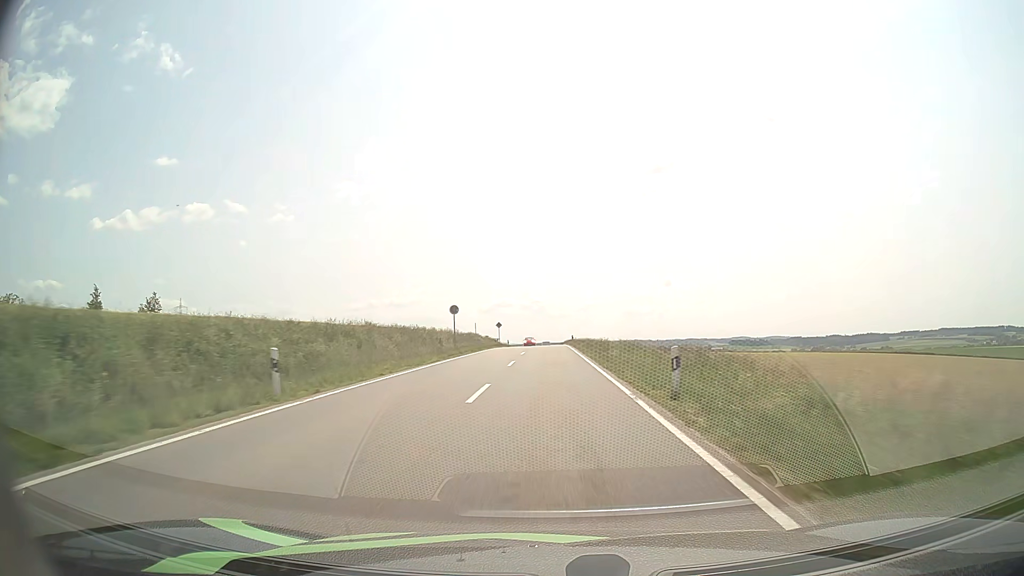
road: tertiary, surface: asphalt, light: Day
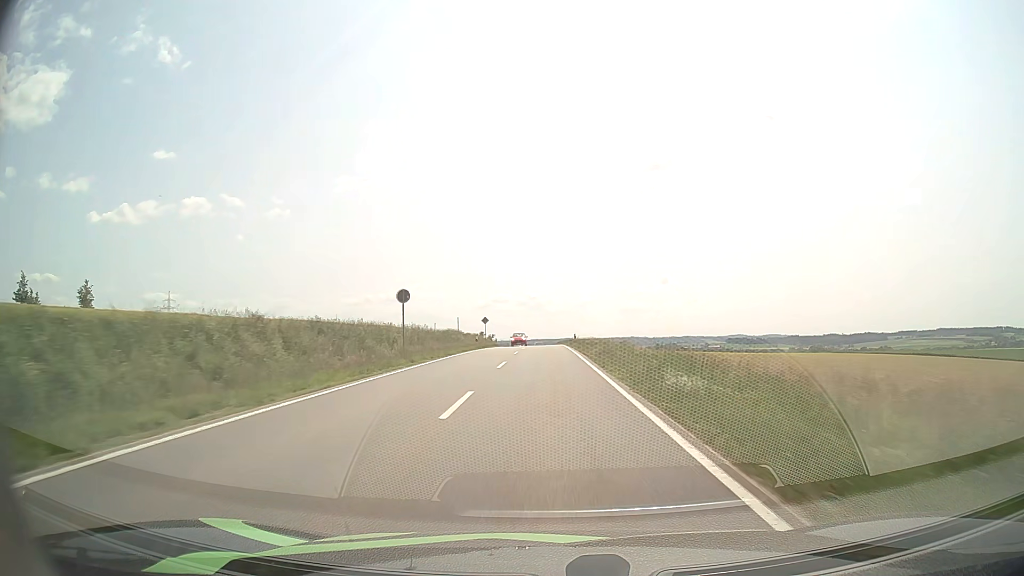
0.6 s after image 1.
(0.0, +14.6) m; 0°
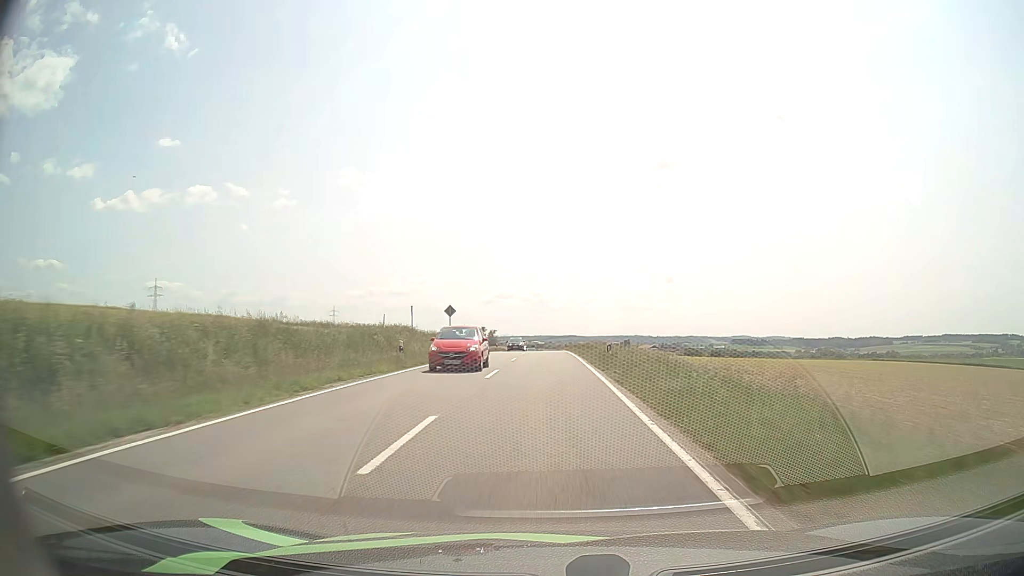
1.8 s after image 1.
(0.0, +28.2) m; 0°
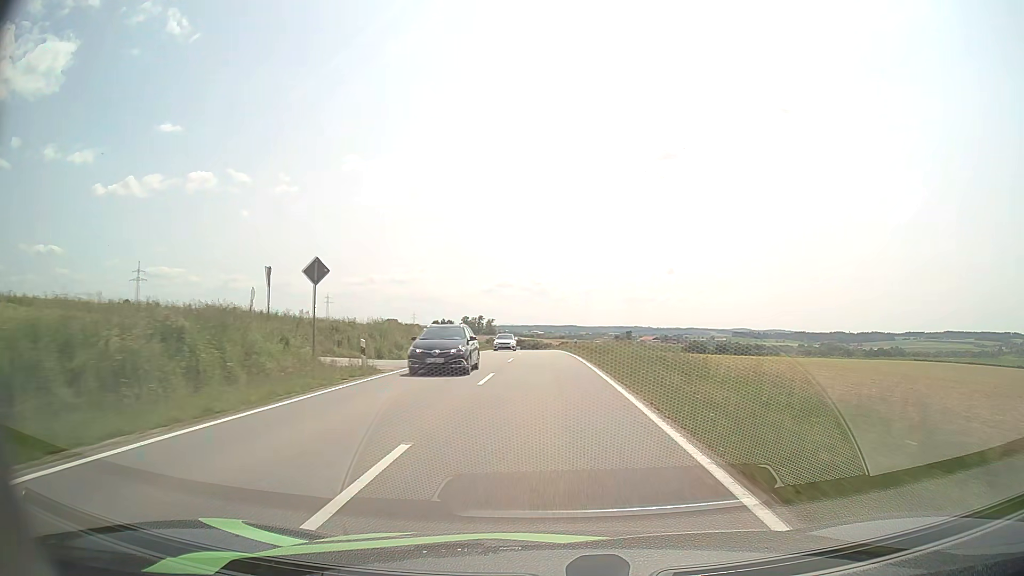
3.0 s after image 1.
(-0.1, +26.9) m; 0°
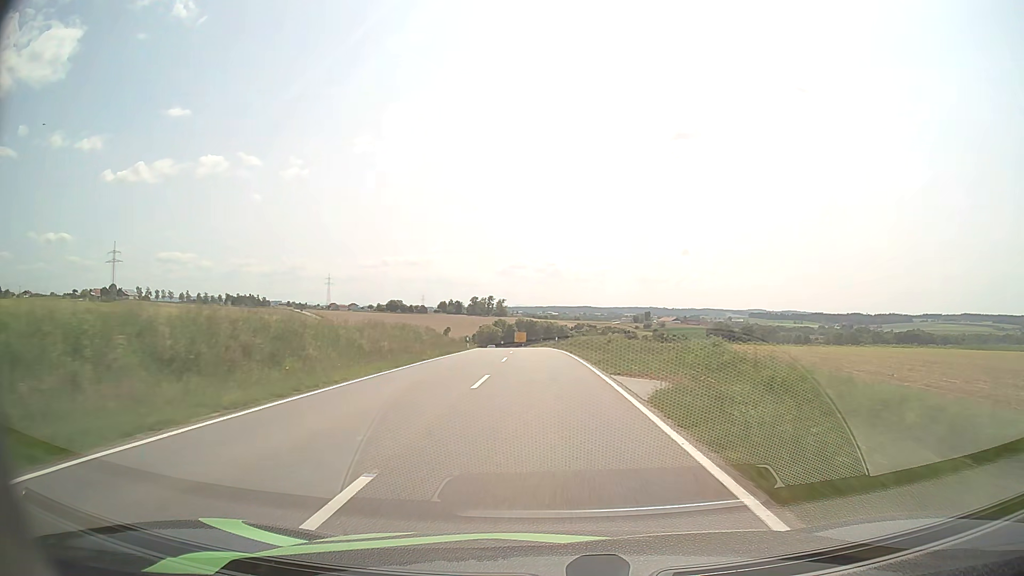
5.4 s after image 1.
(-0.1, +50.9) m; -1°
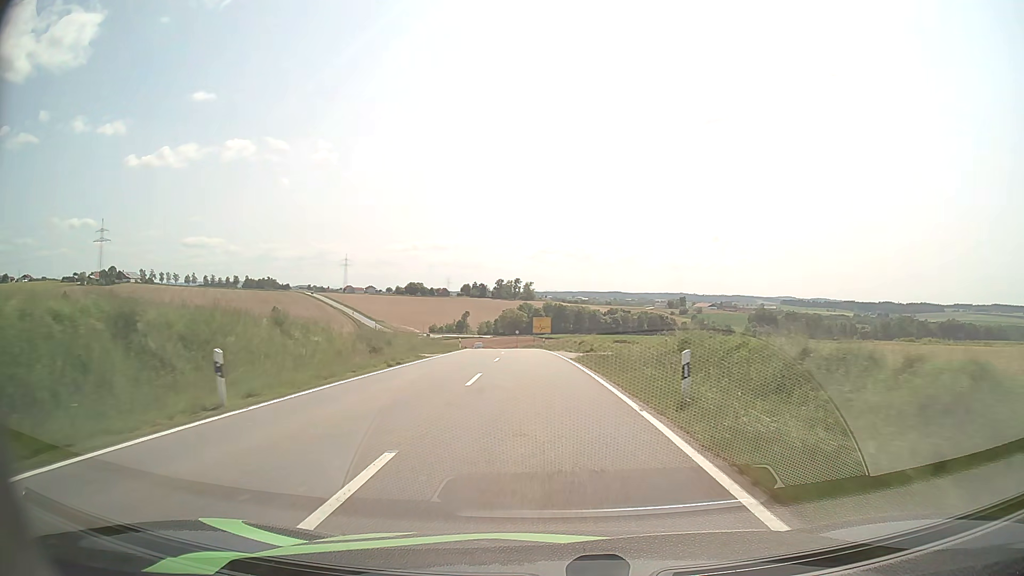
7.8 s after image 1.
(-1.0, +48.2) m; -2°
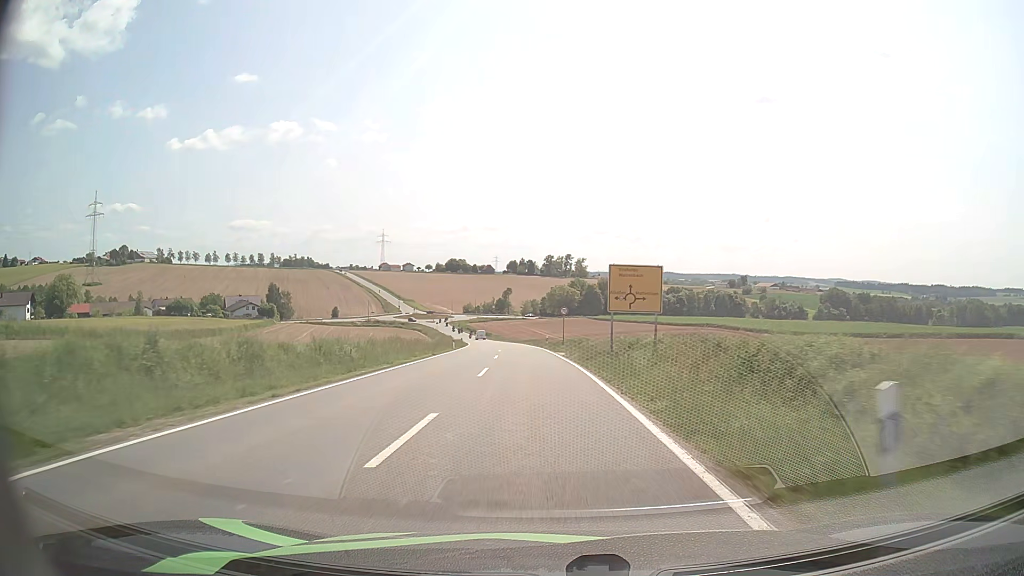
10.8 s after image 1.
(-2.2, +58.3) m; -4°
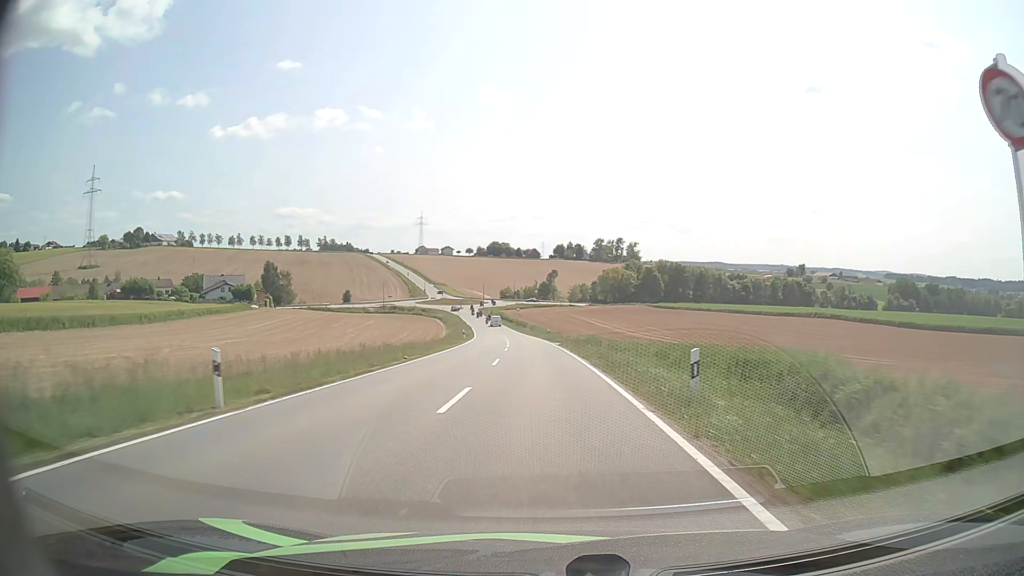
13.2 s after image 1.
(-1.6, +45.4) m; -4°
(0, +10) (0, +20) (-1, +30) (-1, +40) (-1, +50) (-2, +60) (-3, +70) (-4, +80) (-5, +90) (-6, +100) m
